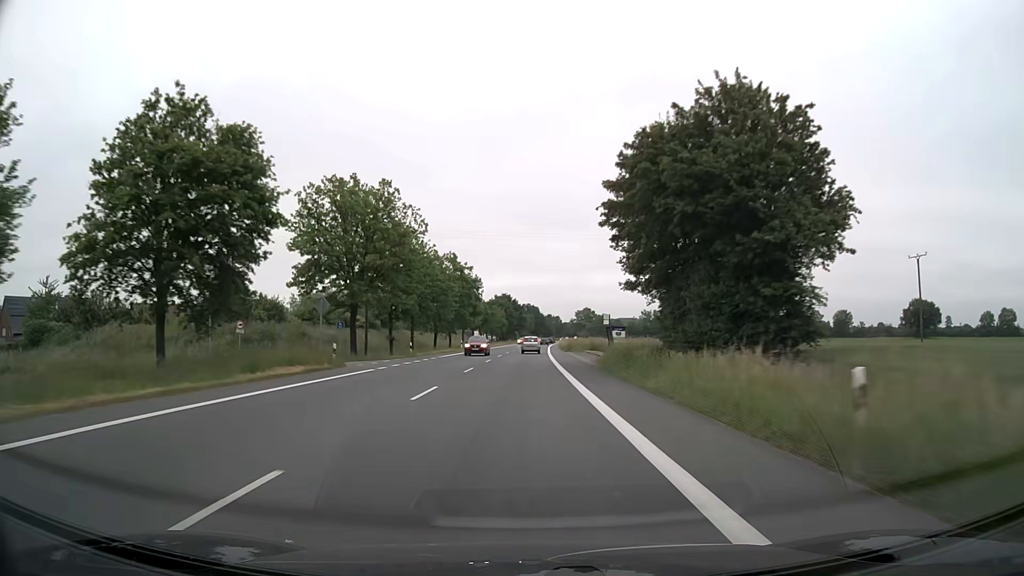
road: primary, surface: asphalt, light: Day
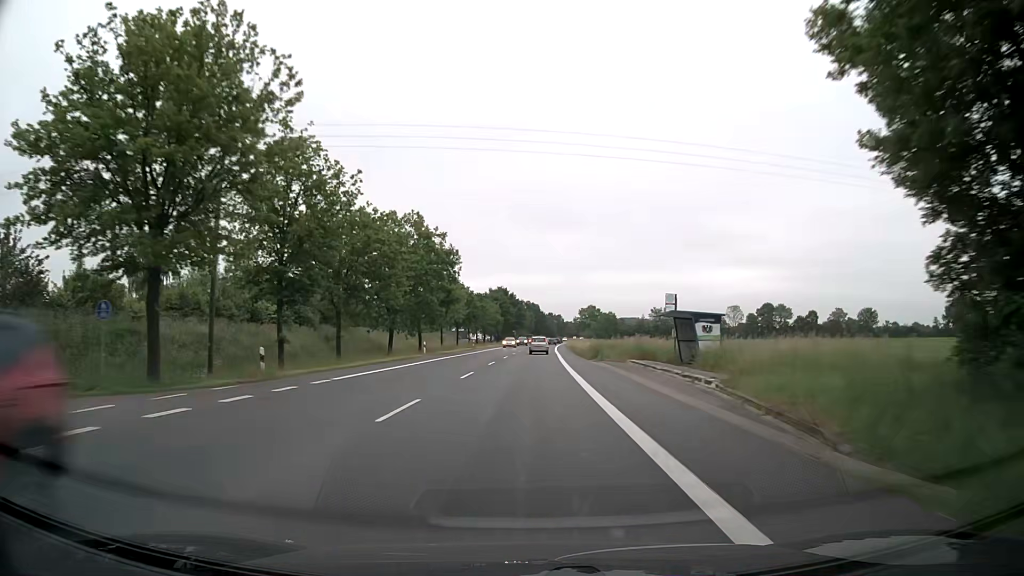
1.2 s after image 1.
(0.0, +27.9) m; 0°
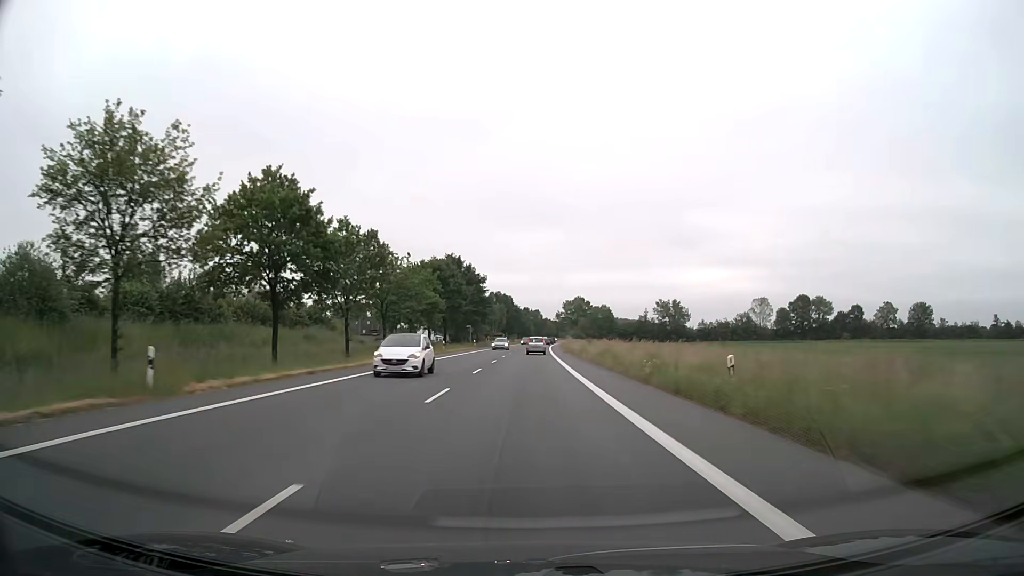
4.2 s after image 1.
(+0.9, +68.7) m; +2°
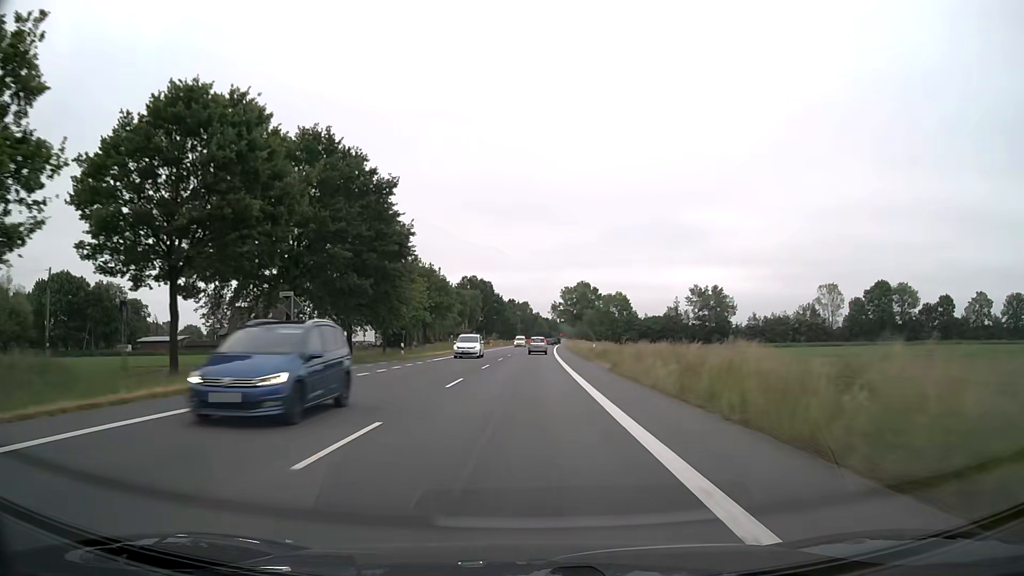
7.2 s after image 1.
(+0.9, +67.5) m; +1°
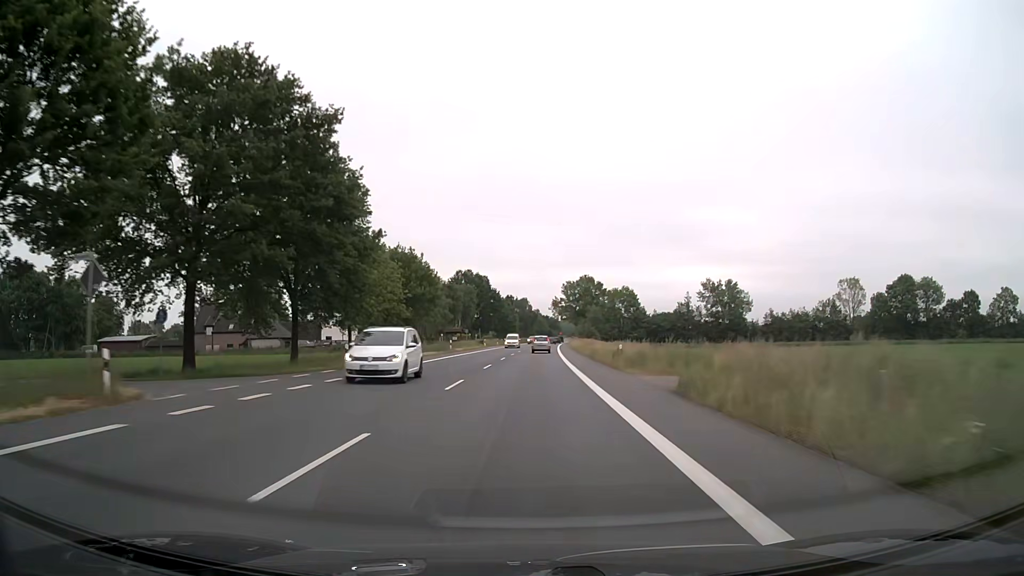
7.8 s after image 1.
(0.0, +13.4) m; 0°
